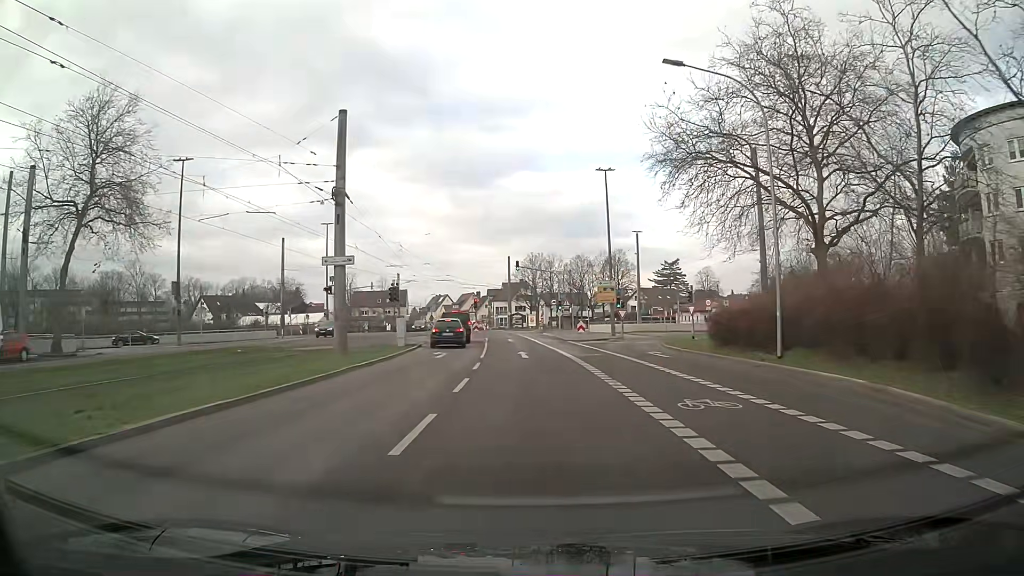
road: tertiary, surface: asphalt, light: Day
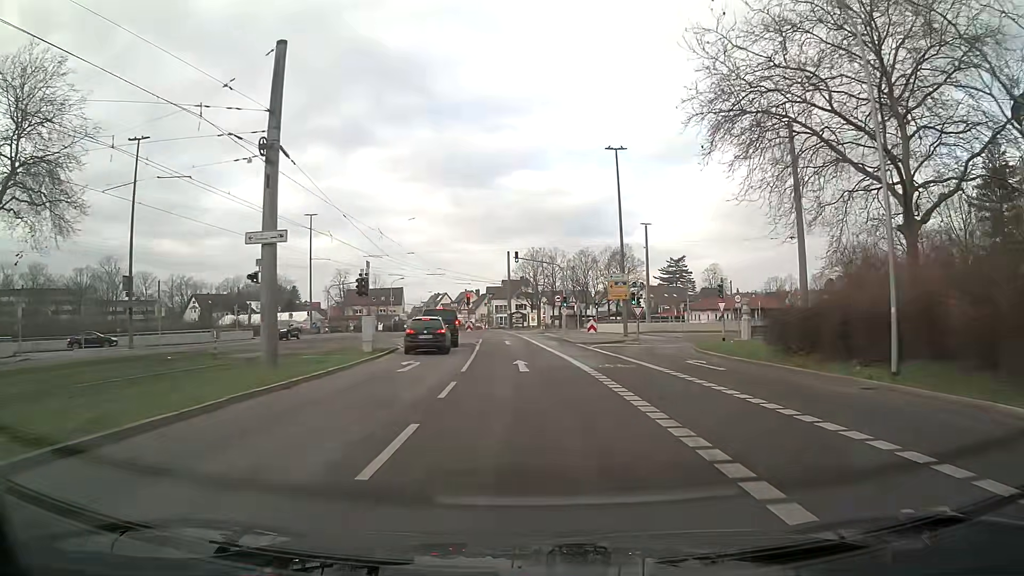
(-0.1, +7.2) m; -1°
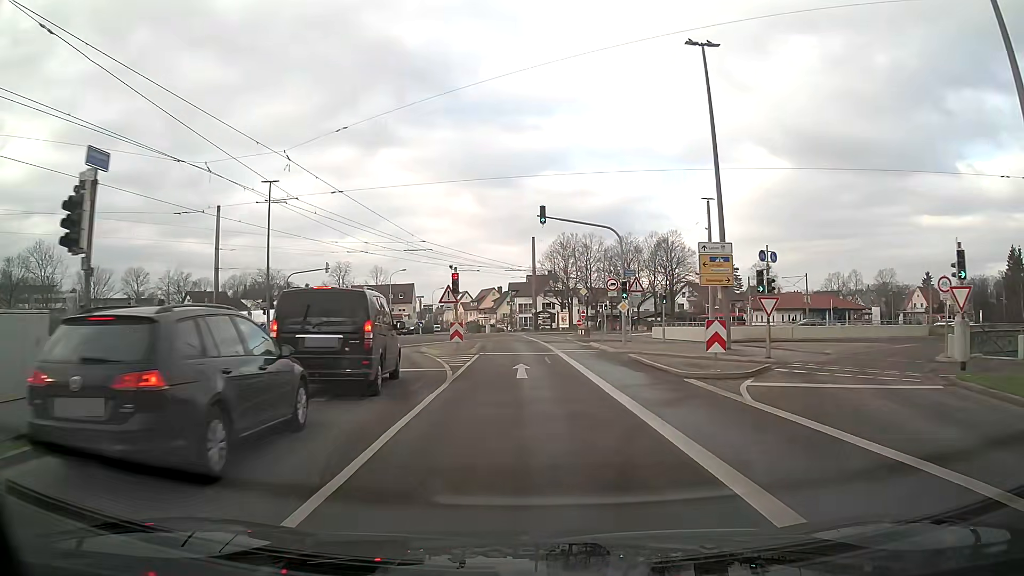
(-0.4, +21.3) m; -3°
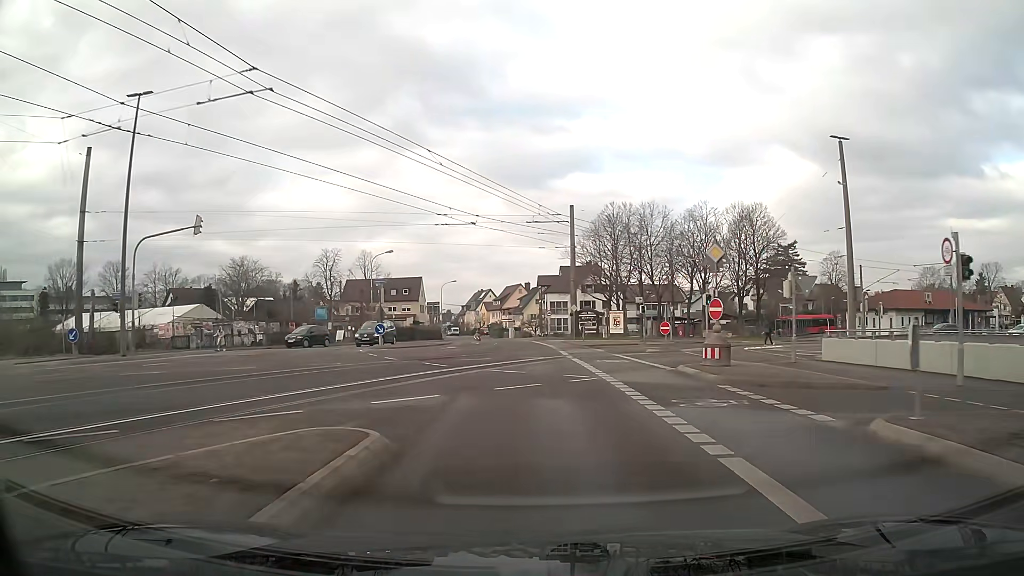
(-0.6, +27.9) m; -3°
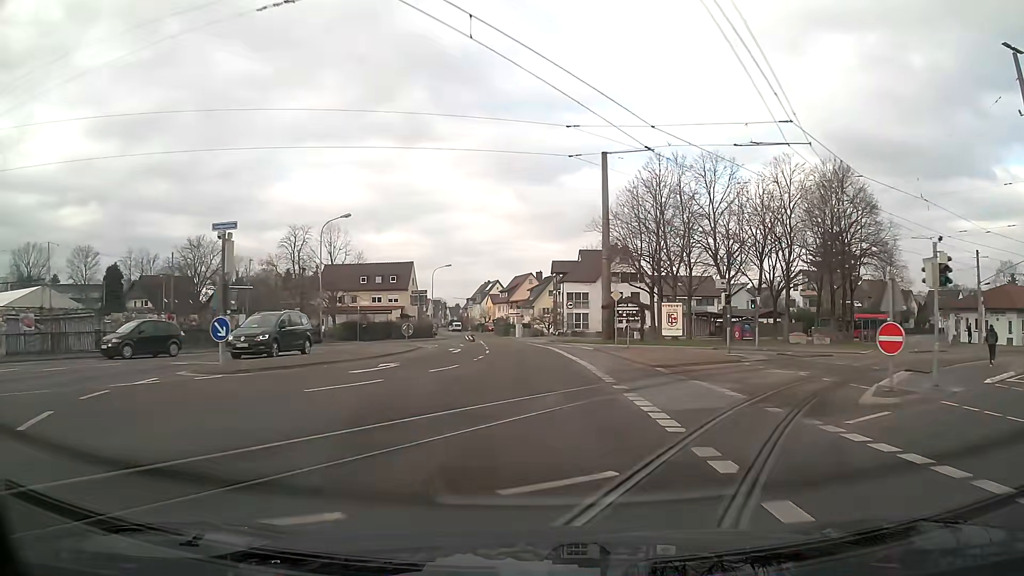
(-0.1, +20.6) m; -1°
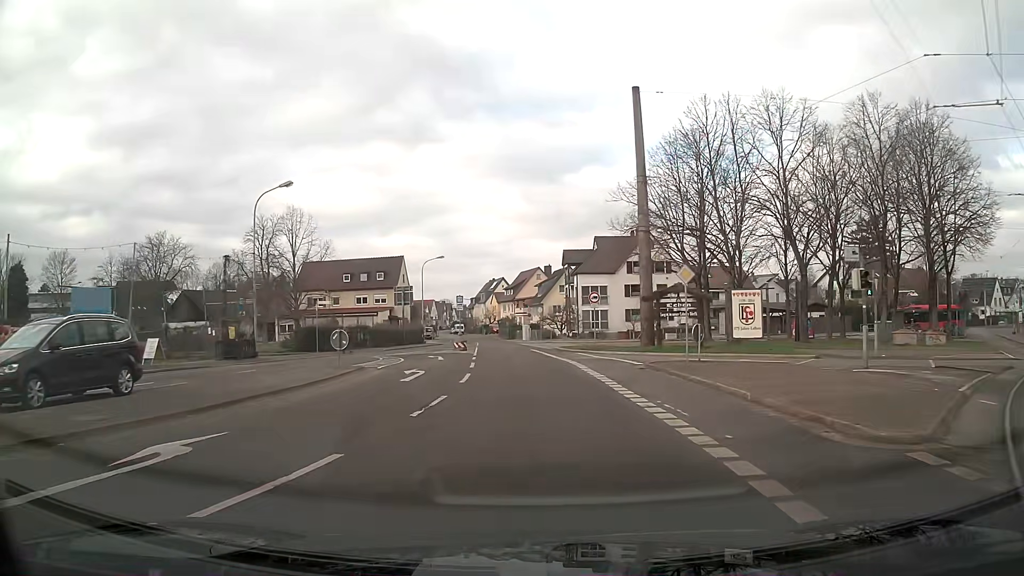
(0.0, +13.5) m; -1°
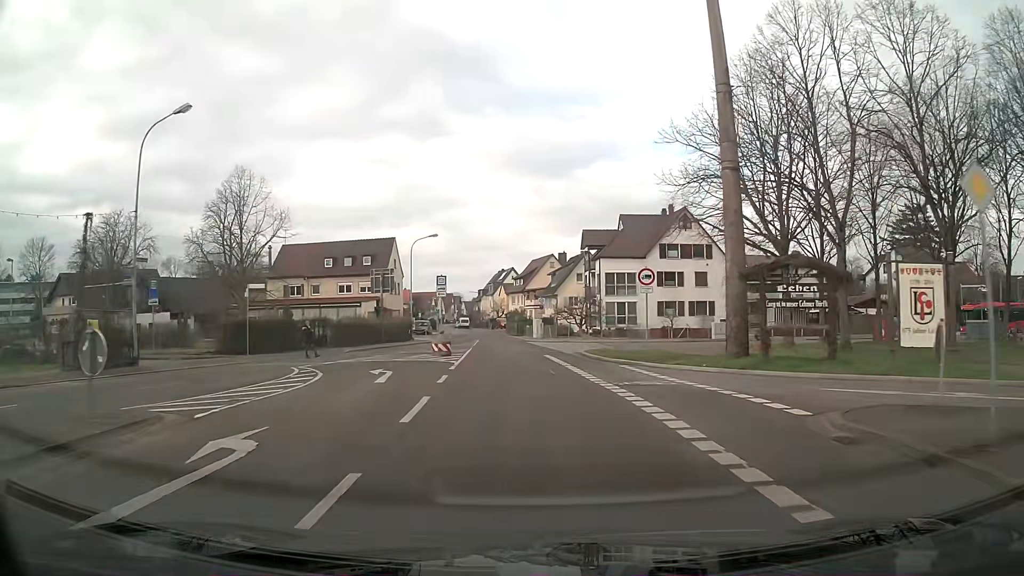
(-0.1, +13.1) m; -1°
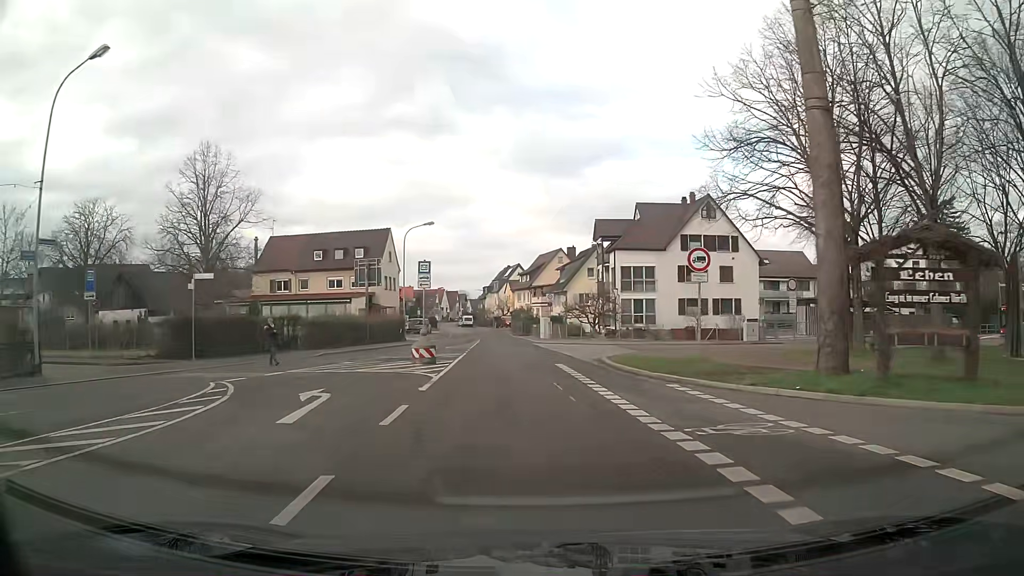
(0.0, +6.3) m; 0°
